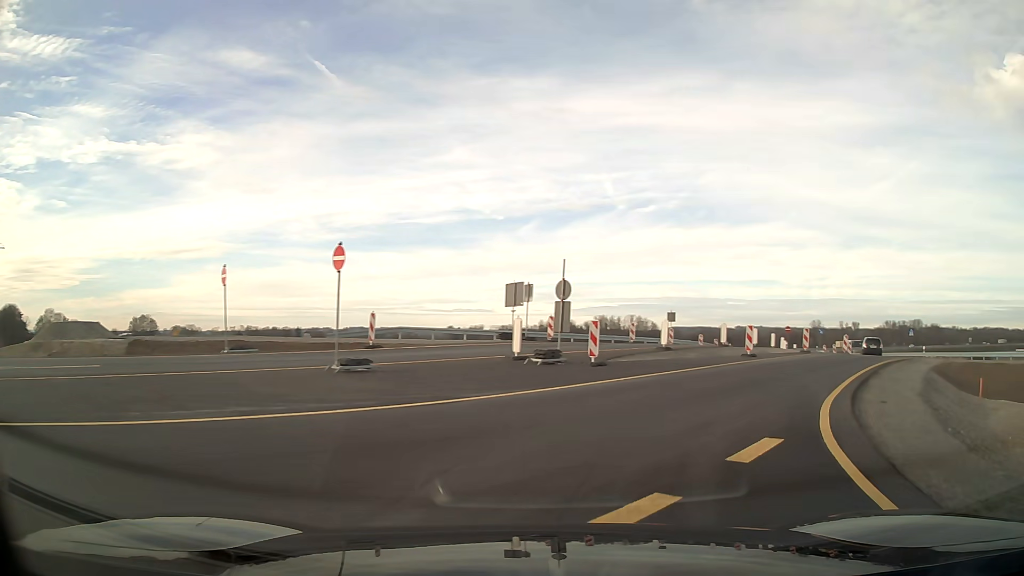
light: Day
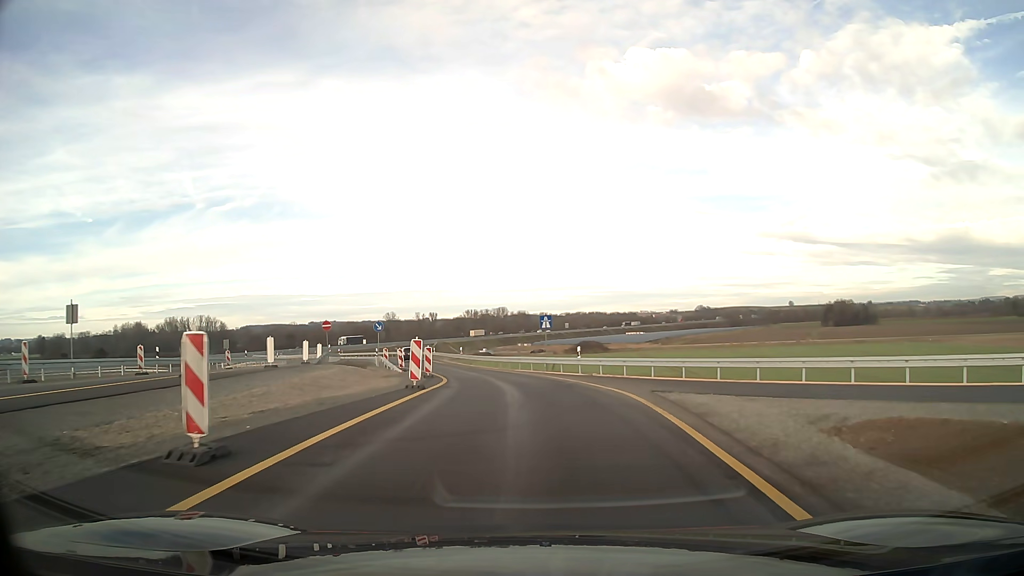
(+11.3, +26.7) m; +32°
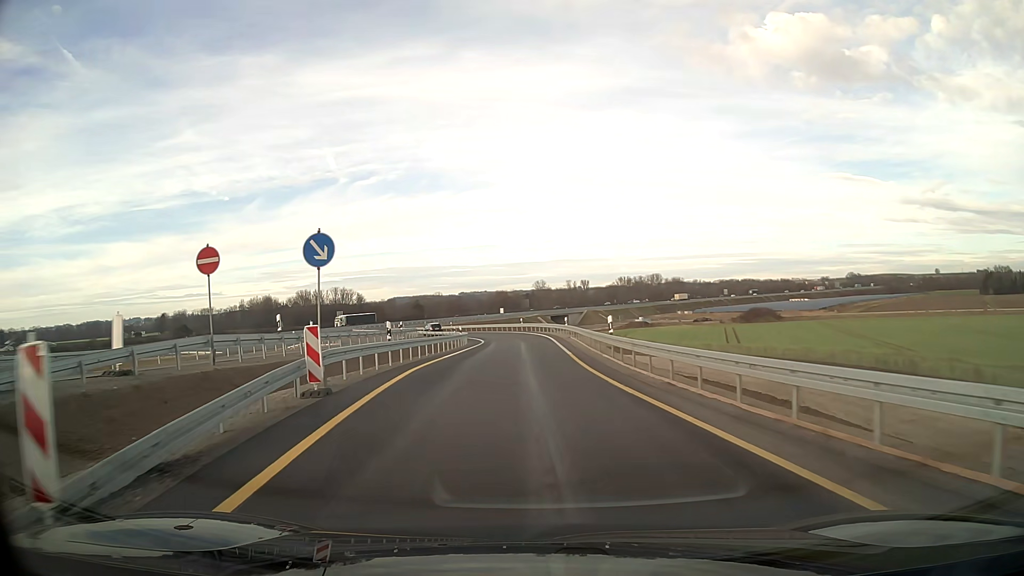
(-3.9, +35.3) m; -13°
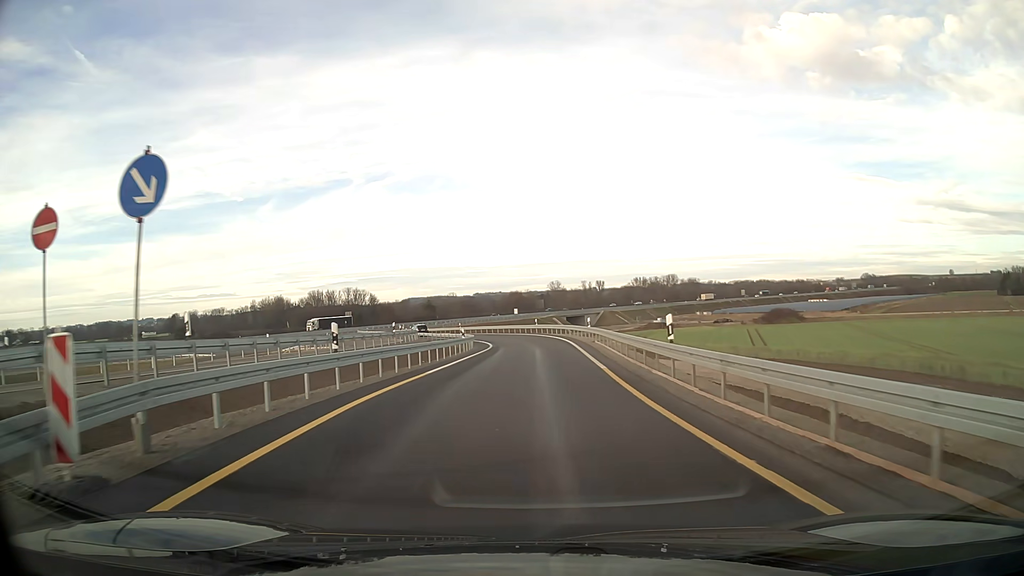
(0.0, +7.7) m; -1°
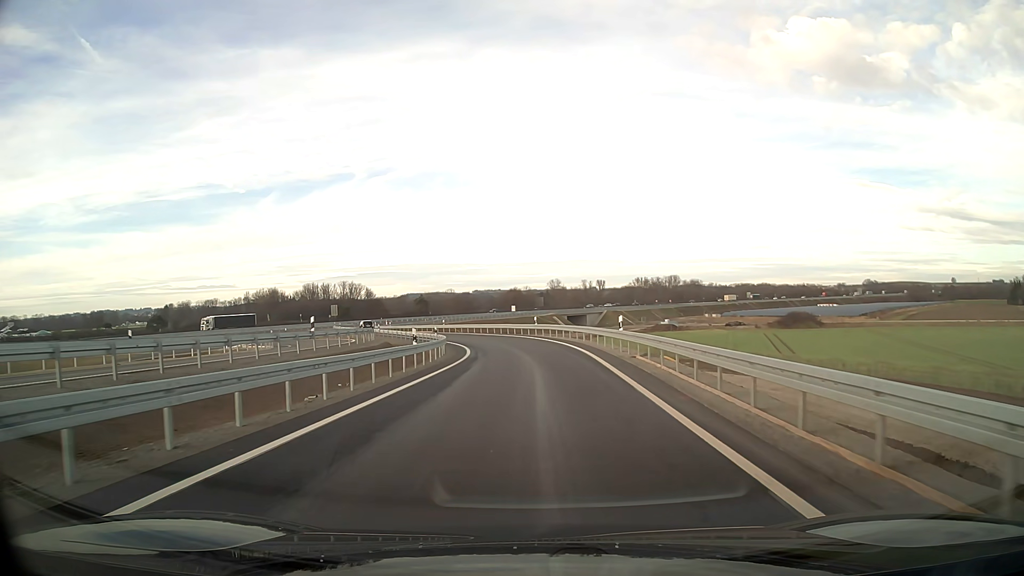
(-0.1, +15.5) m; 0°
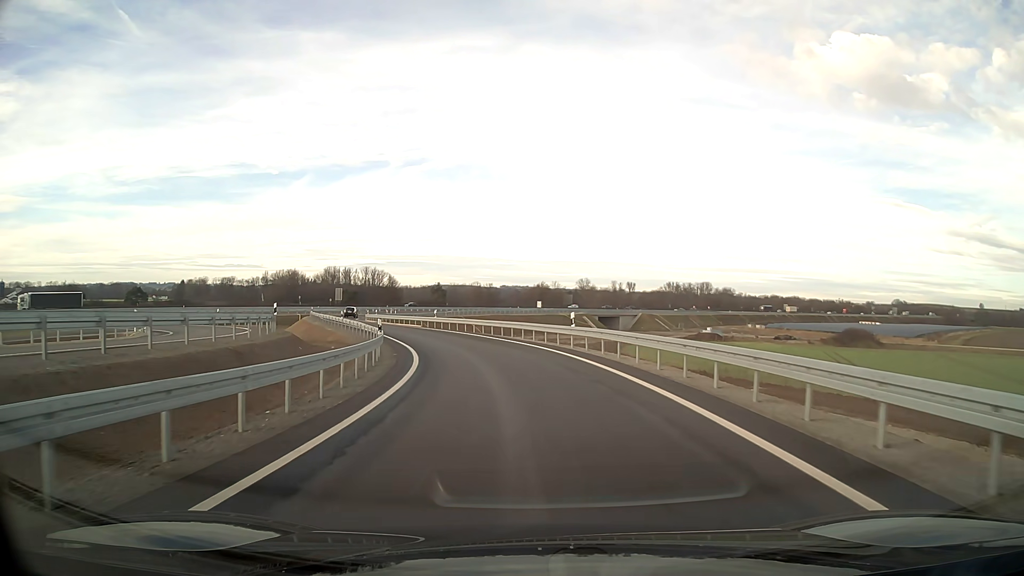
(-0.5, +23.0) m; -4°
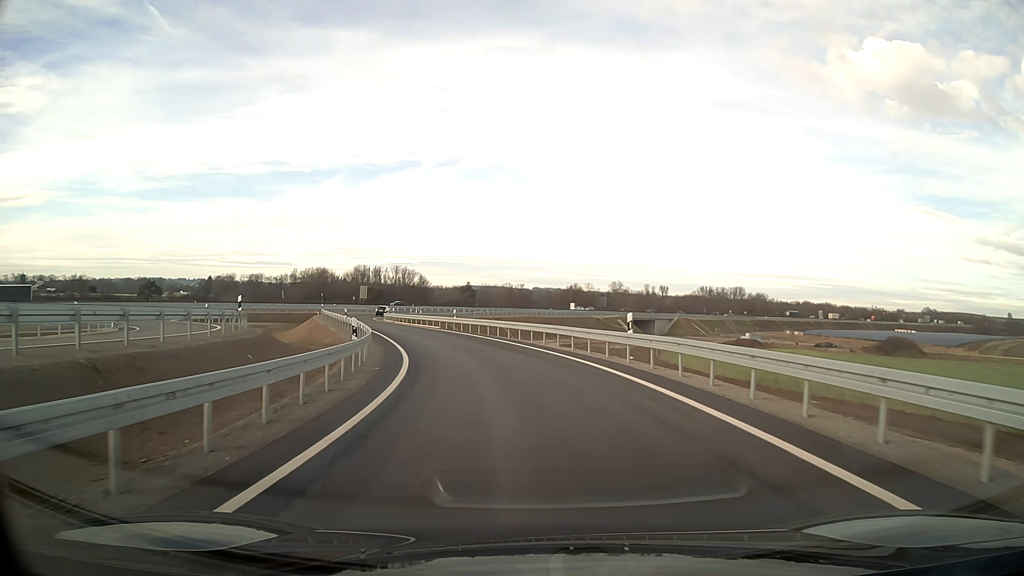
(-0.2, +7.6) m; -3°
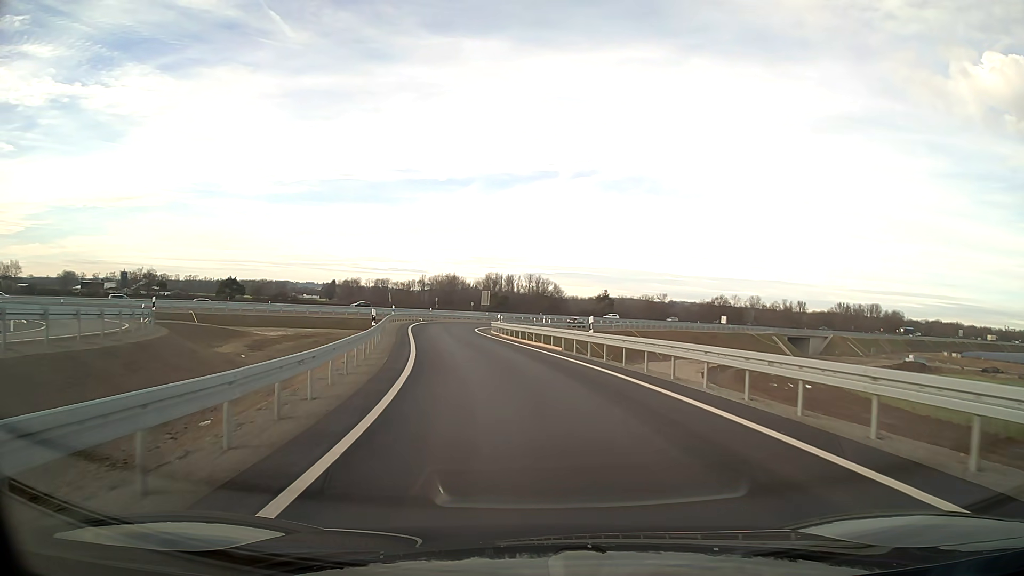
(-2.2, +22.6) m; -11°
